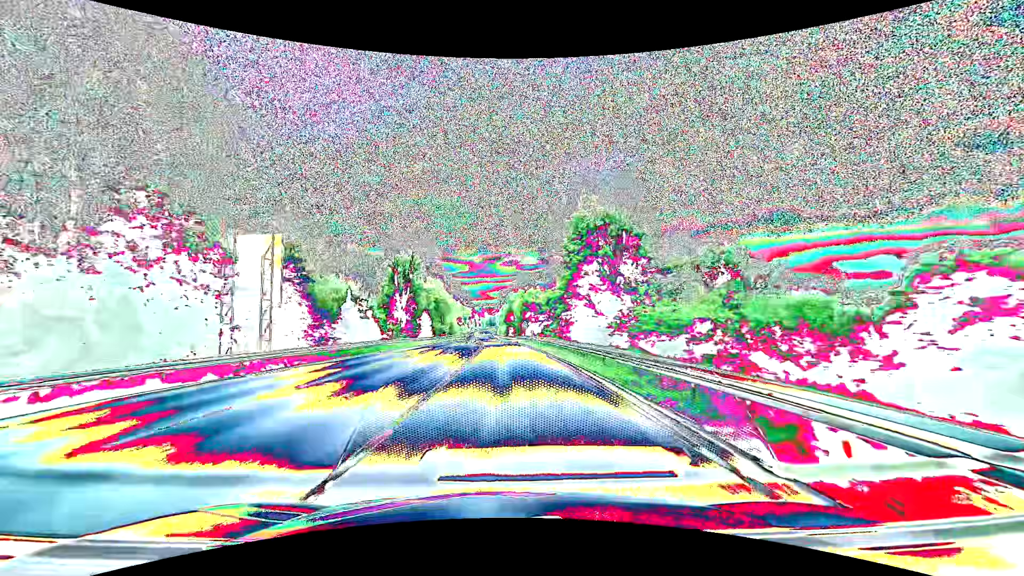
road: primary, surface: asphalt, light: Day
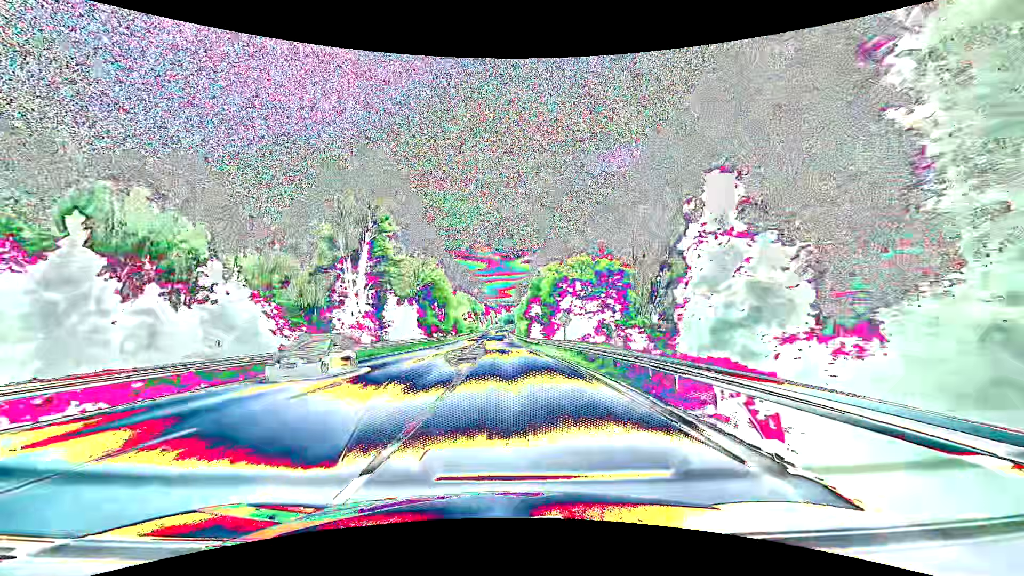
(-0.5, +32.4) m; -2°
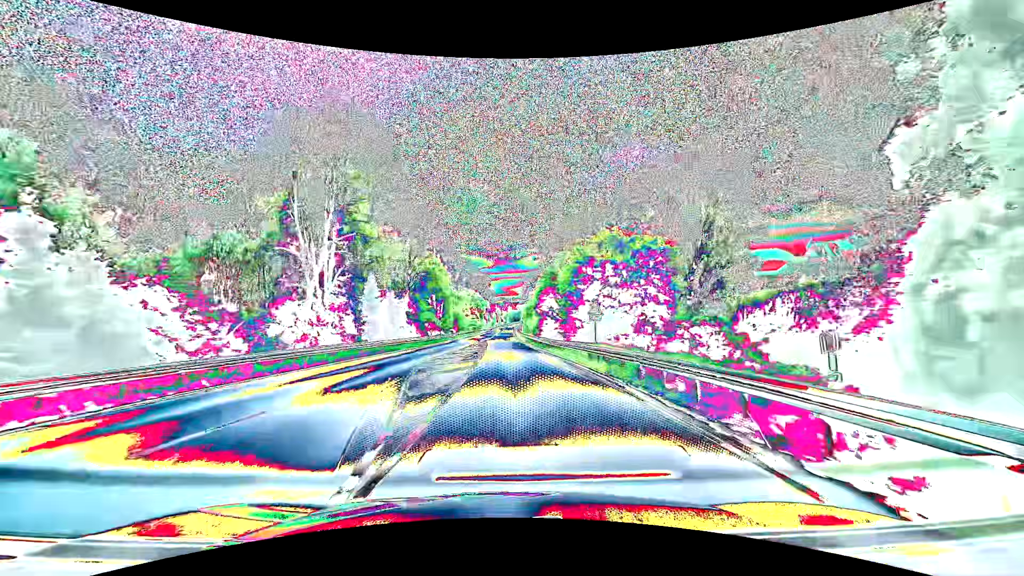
(-0.1, +10.8) m; -1°
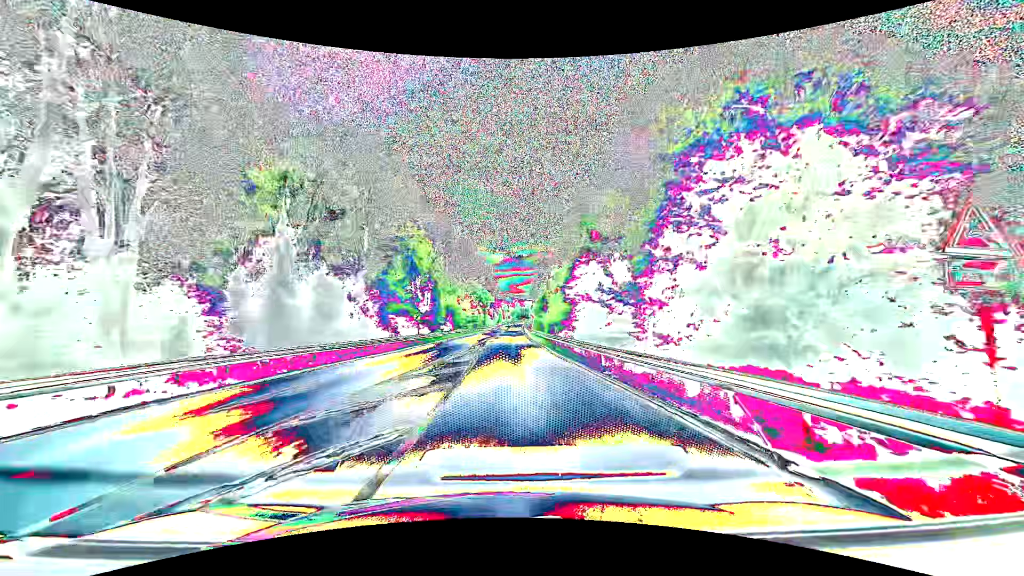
(-0.1, +21.7) m; -1°
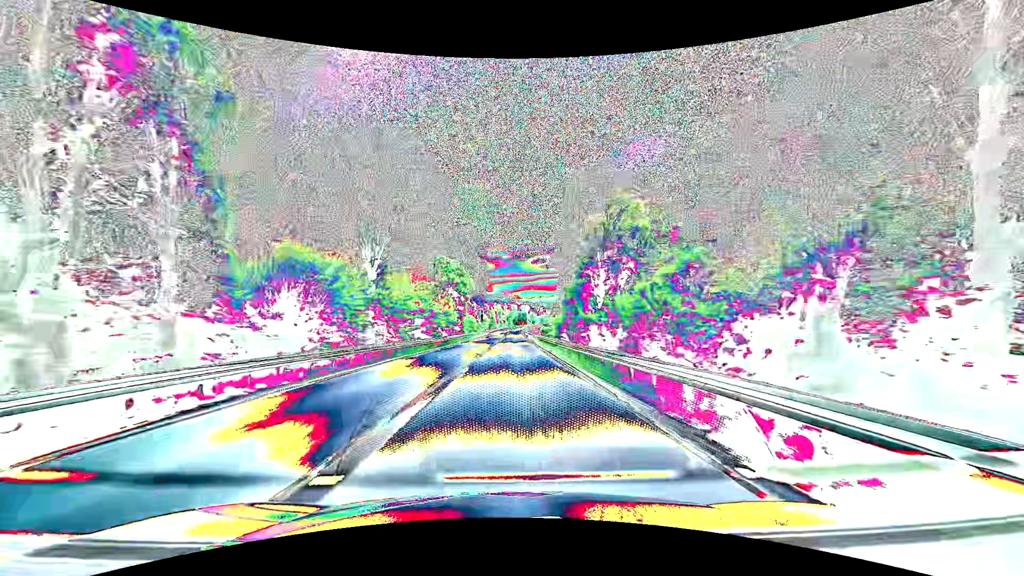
(0.0, +55.7) m; +1°
(0, +10) (0, +20) (0, +30) (0, +40) (+1, +50) (+1, +60) (+1, +70) (+1, +80) (+1, +90) (+1, +100) m
